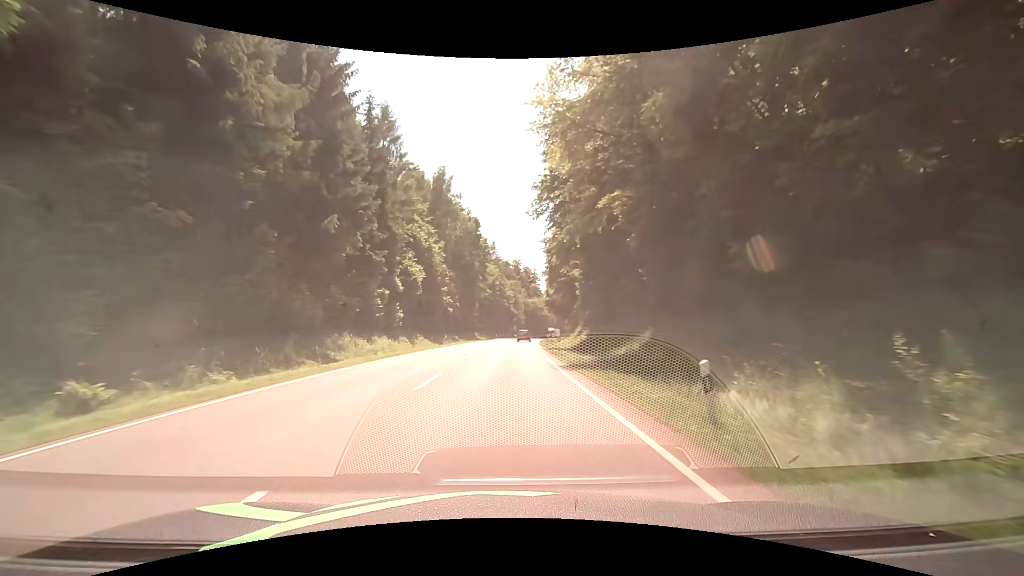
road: secondary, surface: asphalt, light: Day
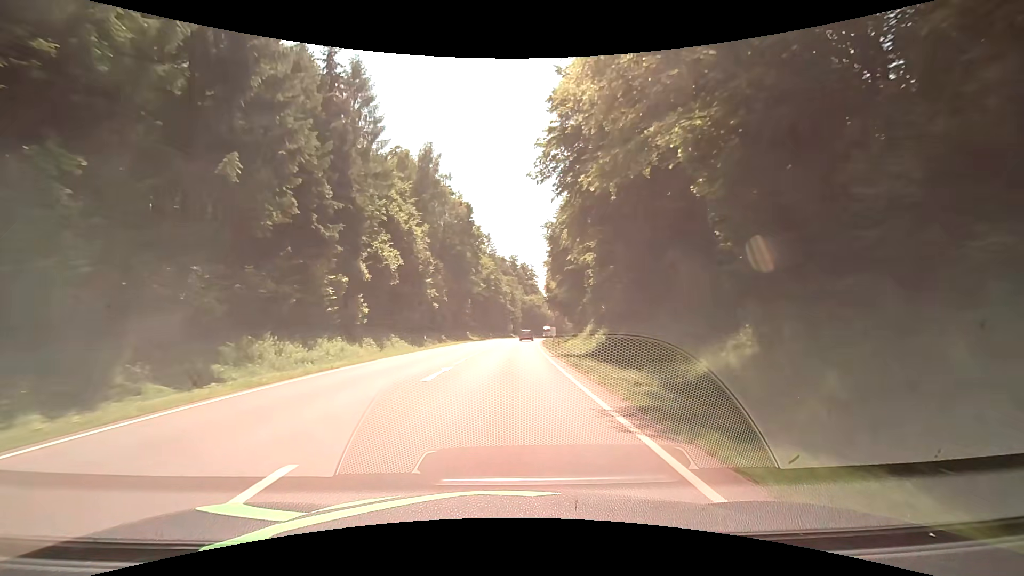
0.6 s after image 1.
(+0.1, +10.5) m; 0°
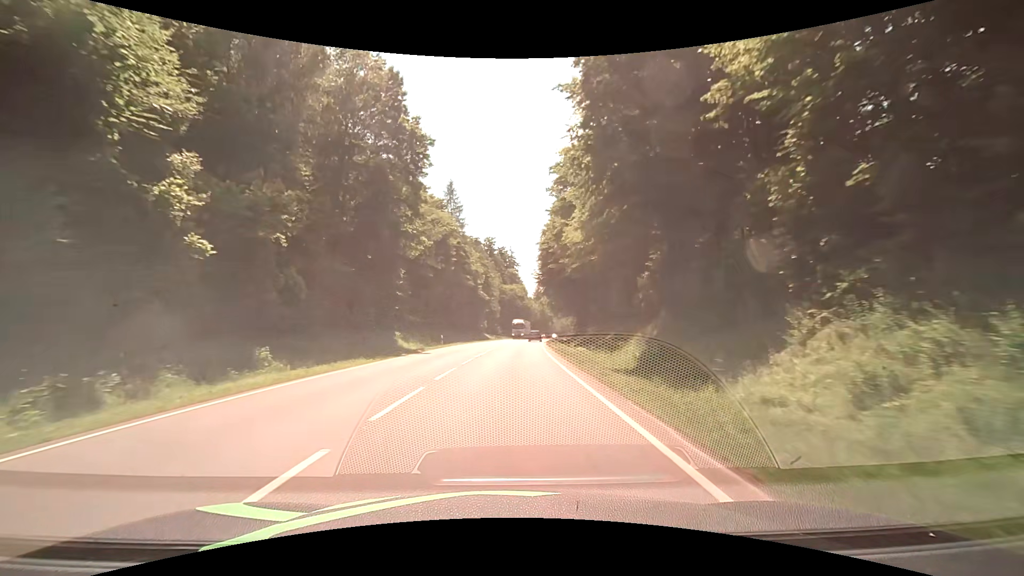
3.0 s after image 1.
(+1.0, +42.1) m; +3°
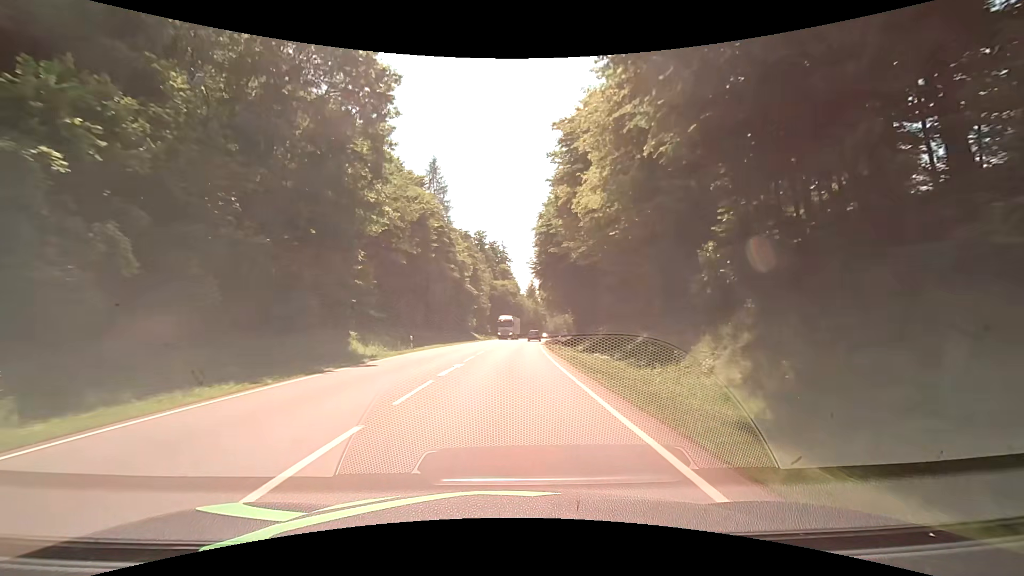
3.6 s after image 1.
(+0.1, +10.6) m; 0°
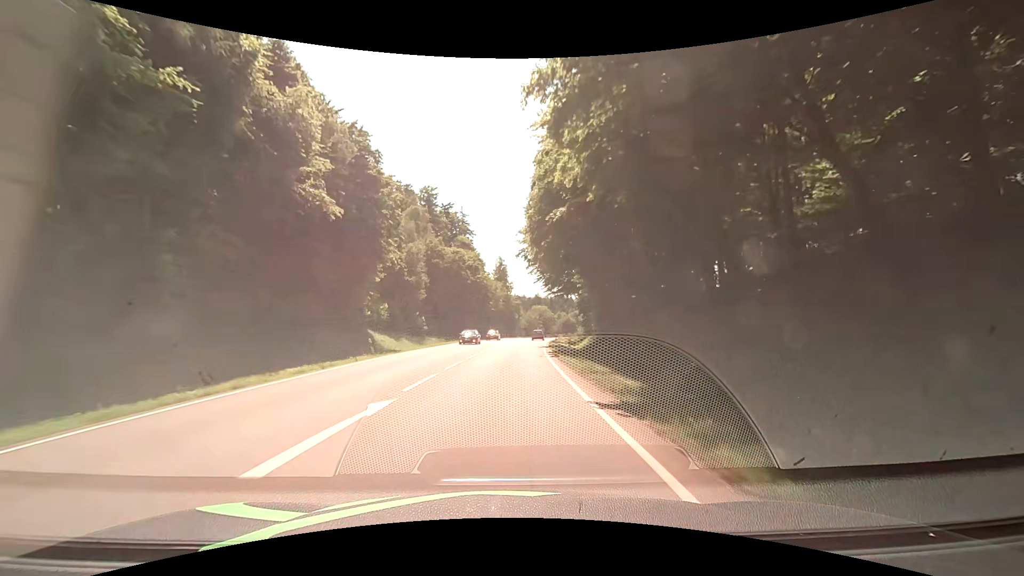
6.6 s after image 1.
(+2.7, +51.8) m; +5°
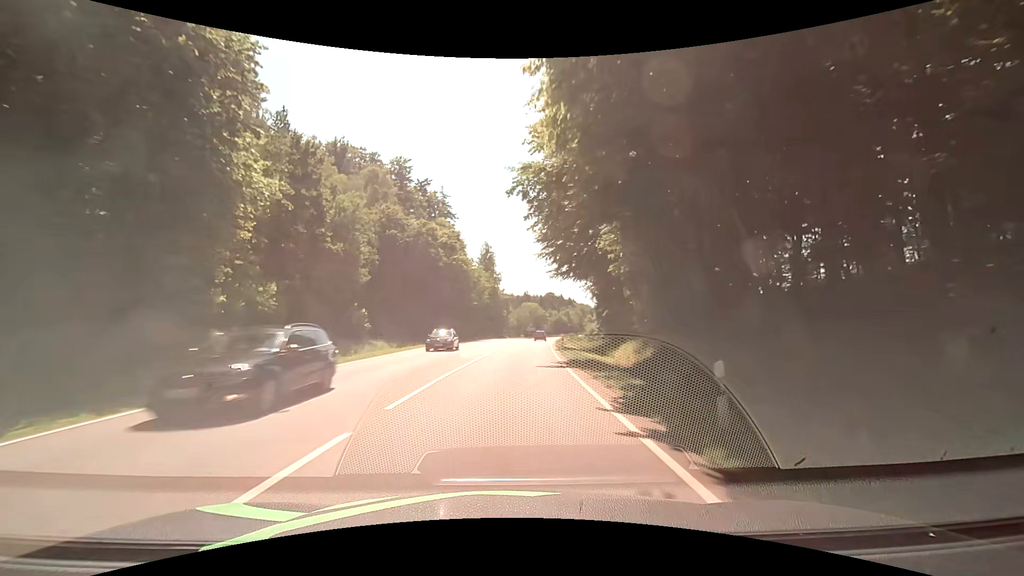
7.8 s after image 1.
(+0.2, +20.8) m; +2°
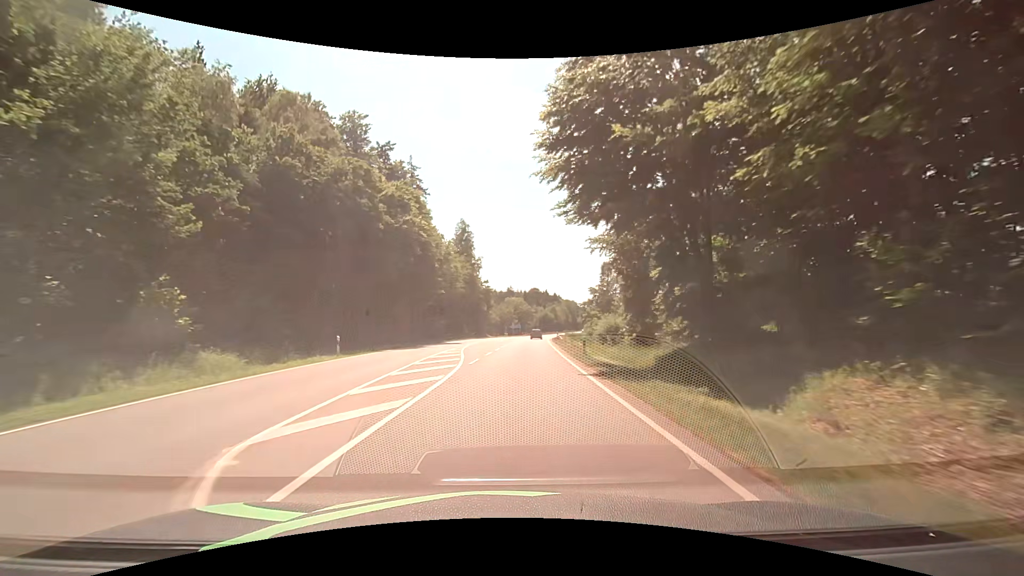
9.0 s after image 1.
(0.0, +20.9) m; 0°
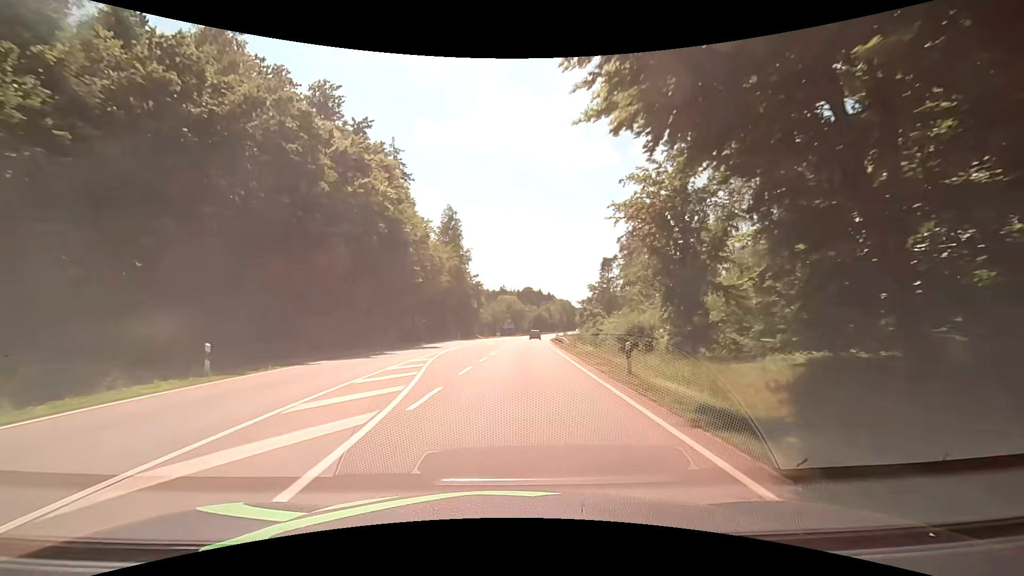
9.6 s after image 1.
(+0.2, +10.4) m; +2°
(0, +10) (0, +20) (+1, +30) (+1, +40) (+2, +50) (+2, +60) (+3, +70) (+4, +80) (+5, +90) (+6, +100) m
